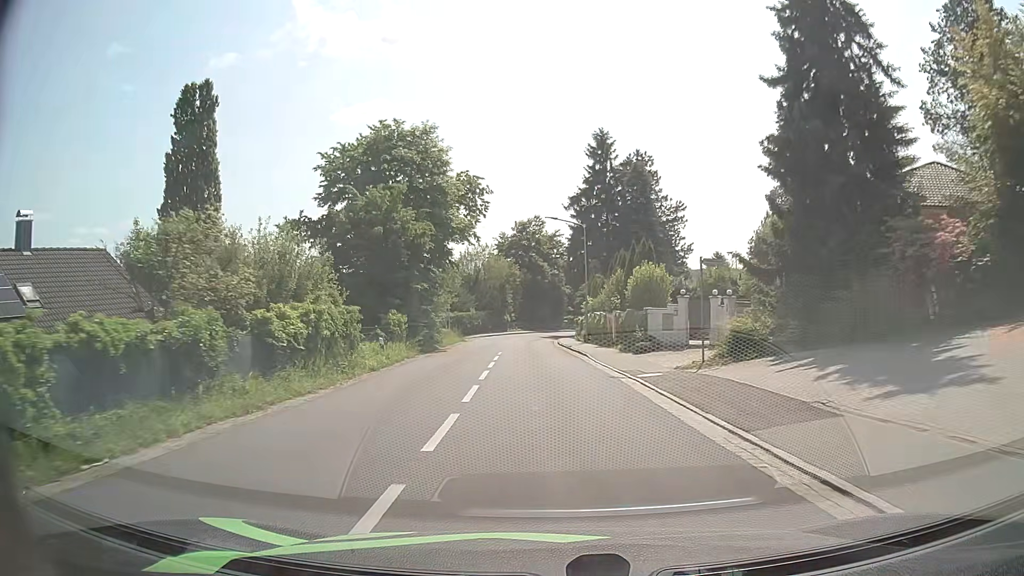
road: tertiary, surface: asphalt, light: Day
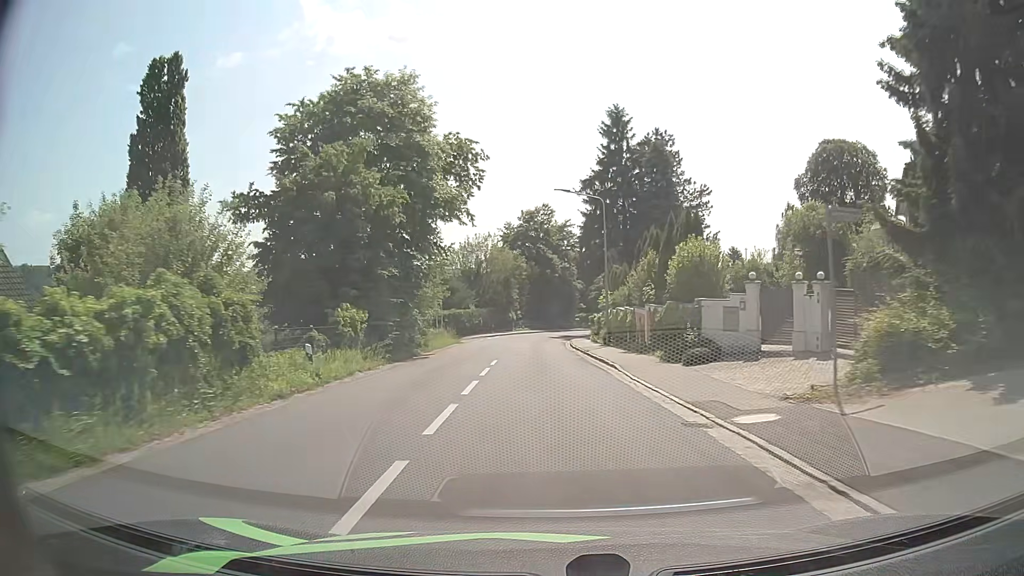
(-0.1, +8.1) m; -1°
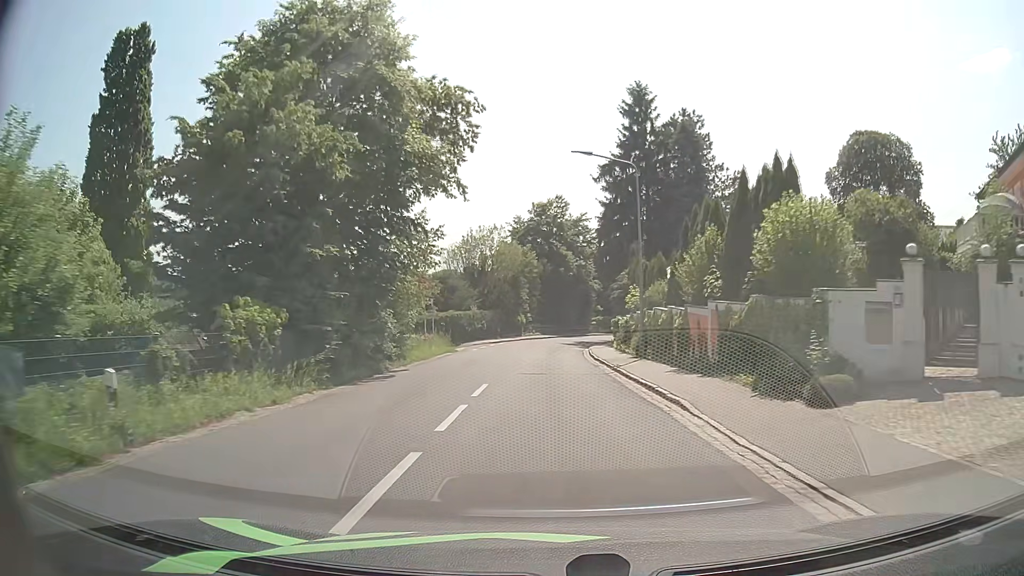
(-0.1, +8.1) m; -1°
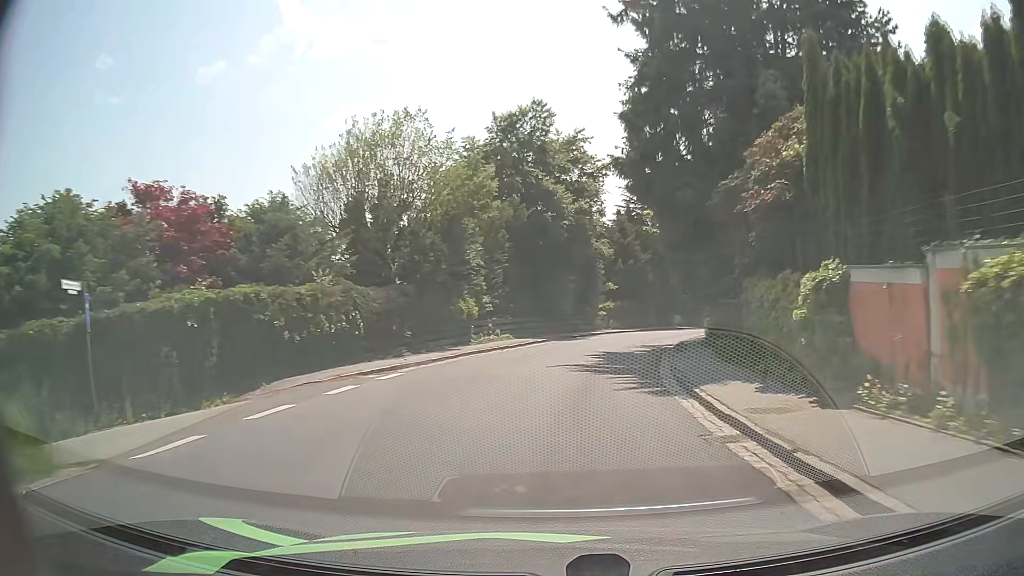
(-0.2, +32.4) m; +1°
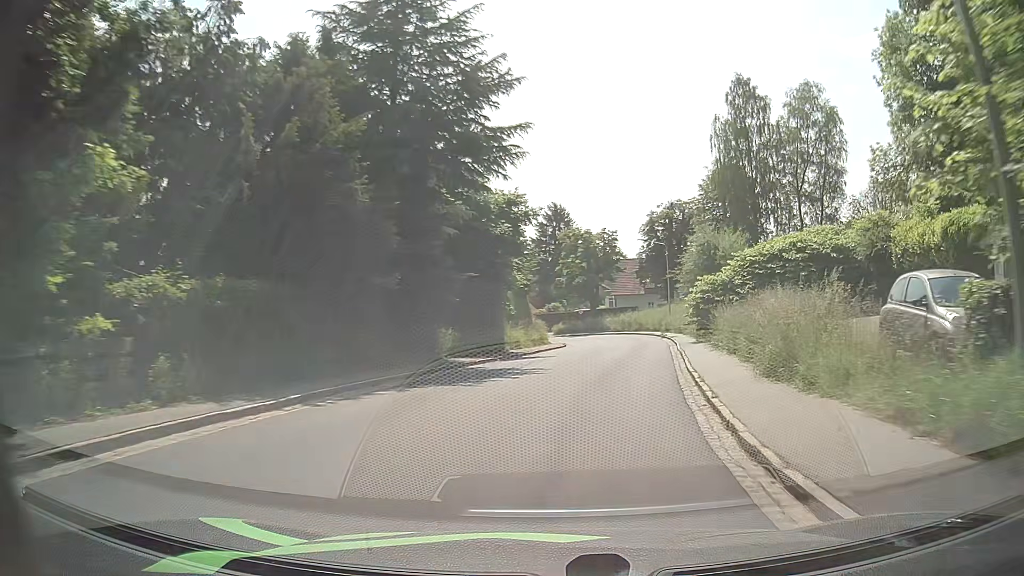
(+6.2, +39.5) m; +20°
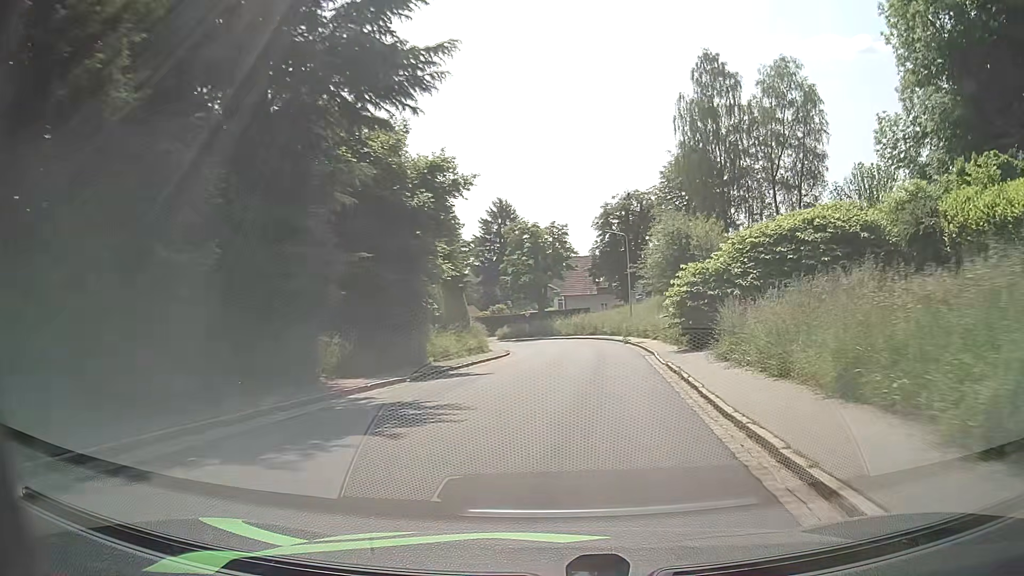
(+0.2, +7.8) m; +5°
